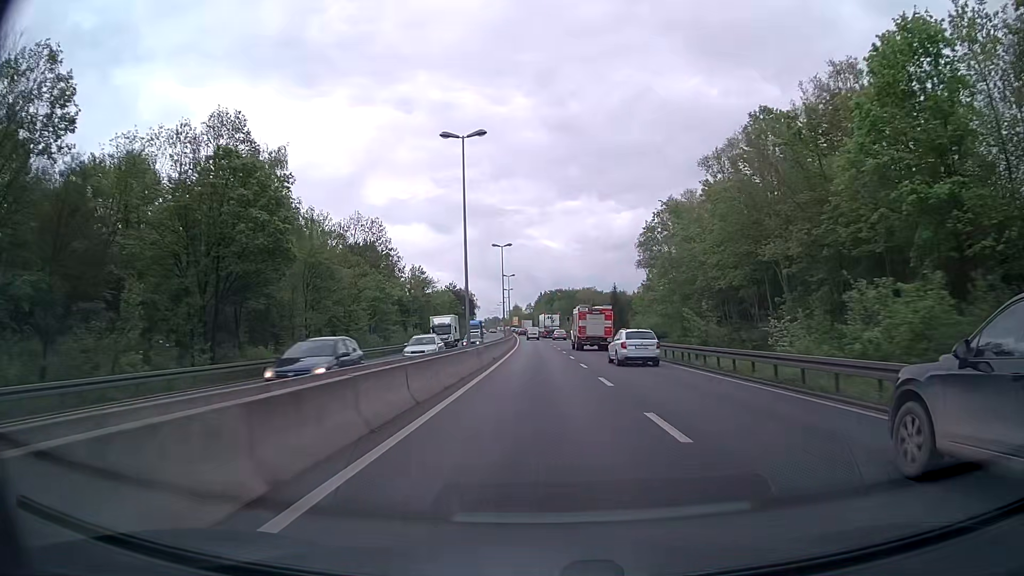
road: trunk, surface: asphalt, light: Day
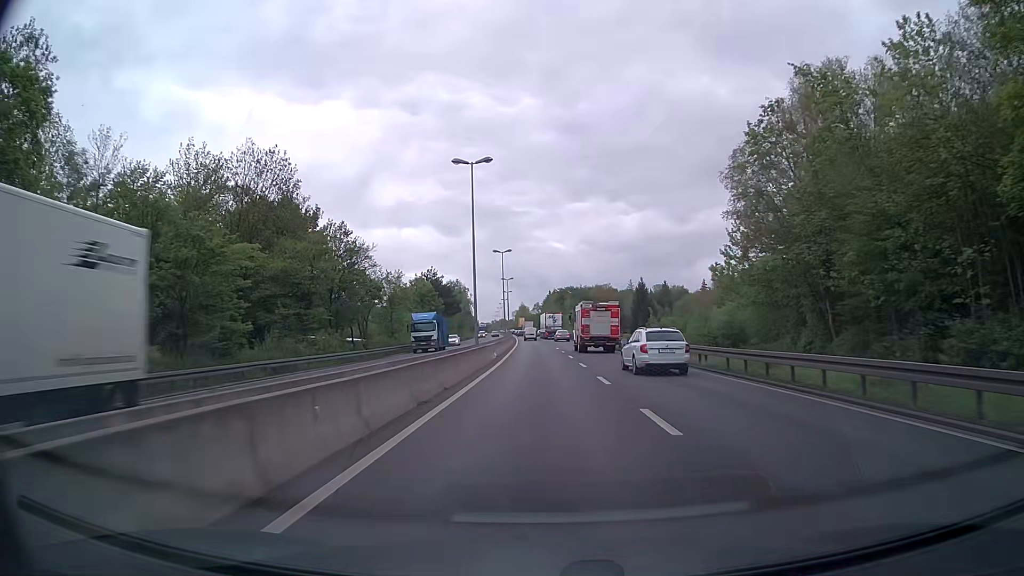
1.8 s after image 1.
(-0.4, +35.4) m; -1°
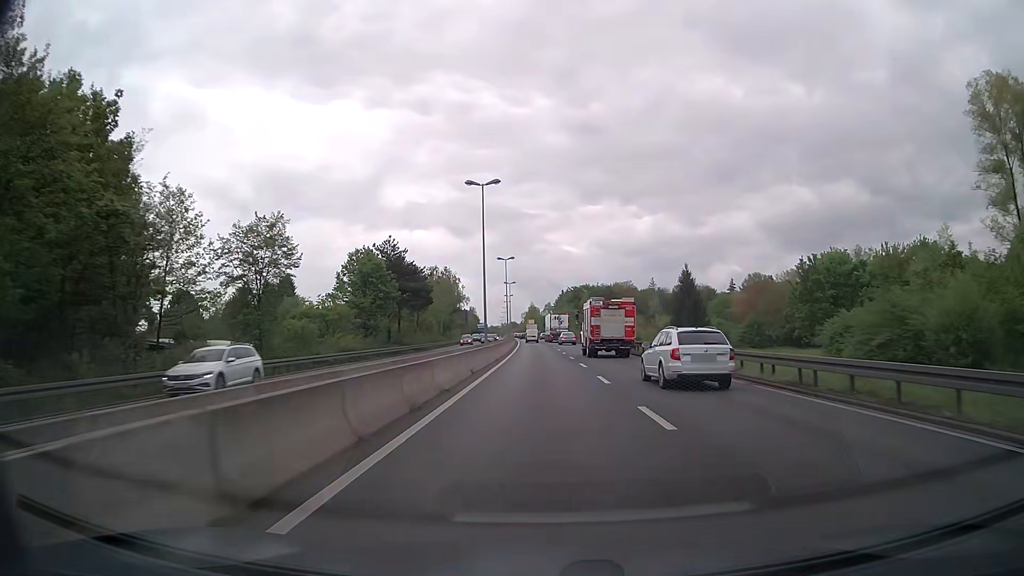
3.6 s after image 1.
(-0.2, +35.5) m; -1°
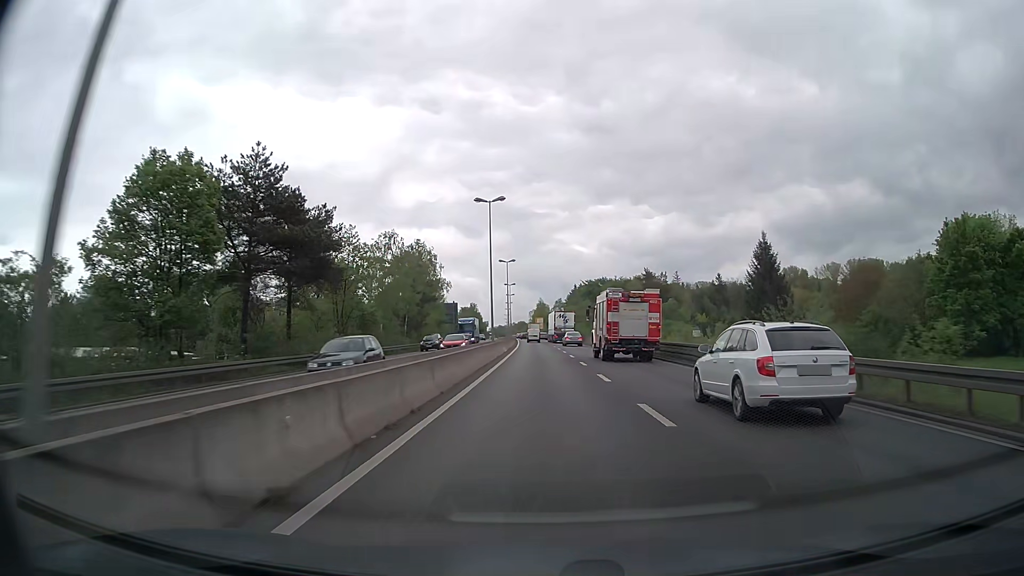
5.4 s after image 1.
(-0.4, +35.7) m; -1°
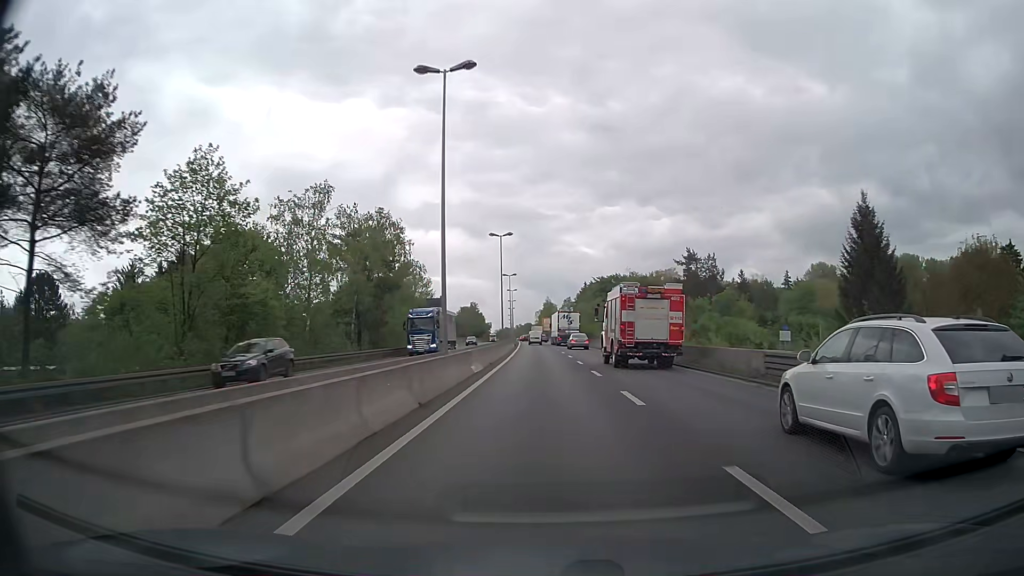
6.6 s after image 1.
(0.0, +23.9) m; 0°
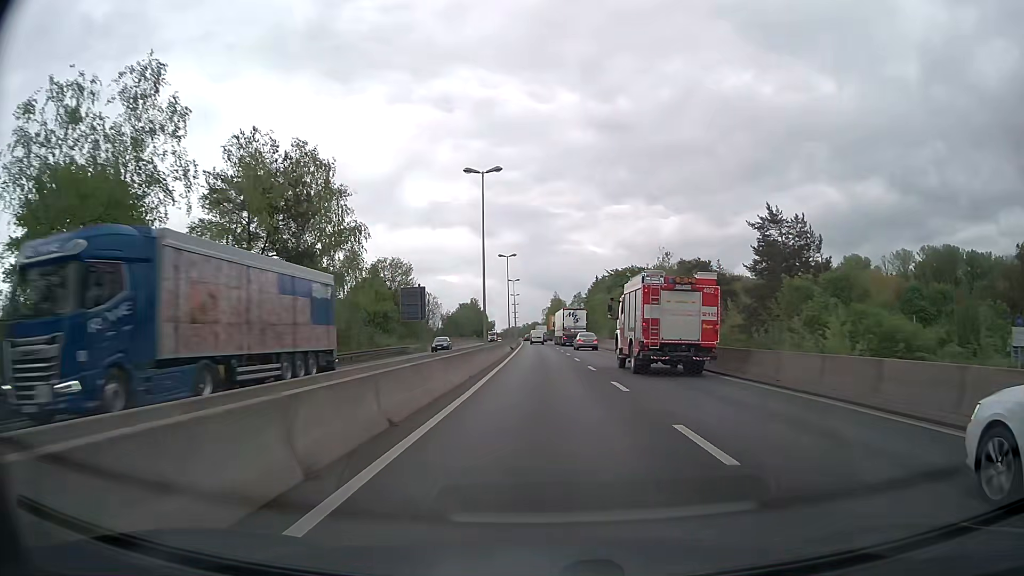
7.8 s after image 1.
(-0.2, +23.8) m; -1°
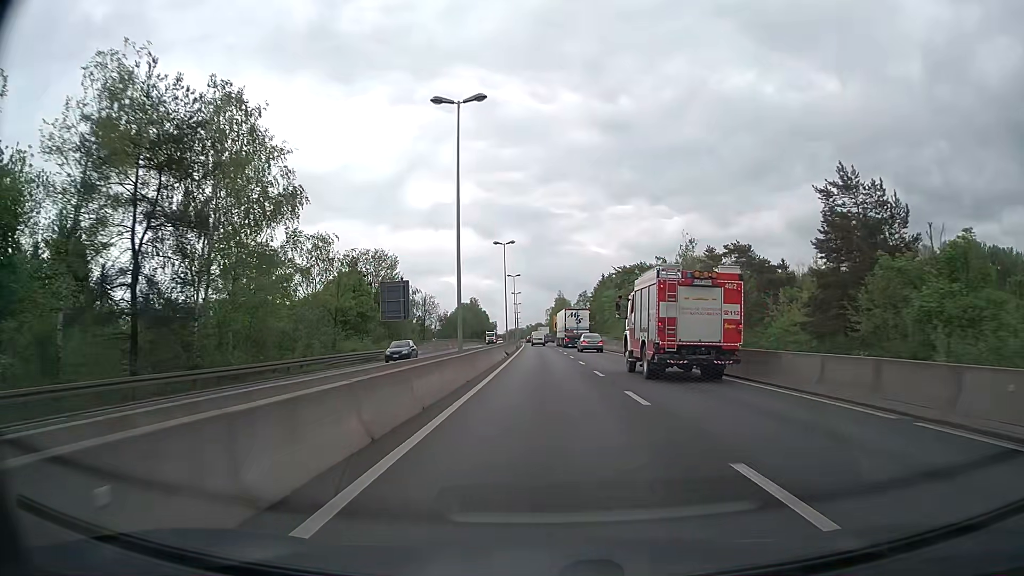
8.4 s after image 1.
(0.0, +11.9) m; 0°
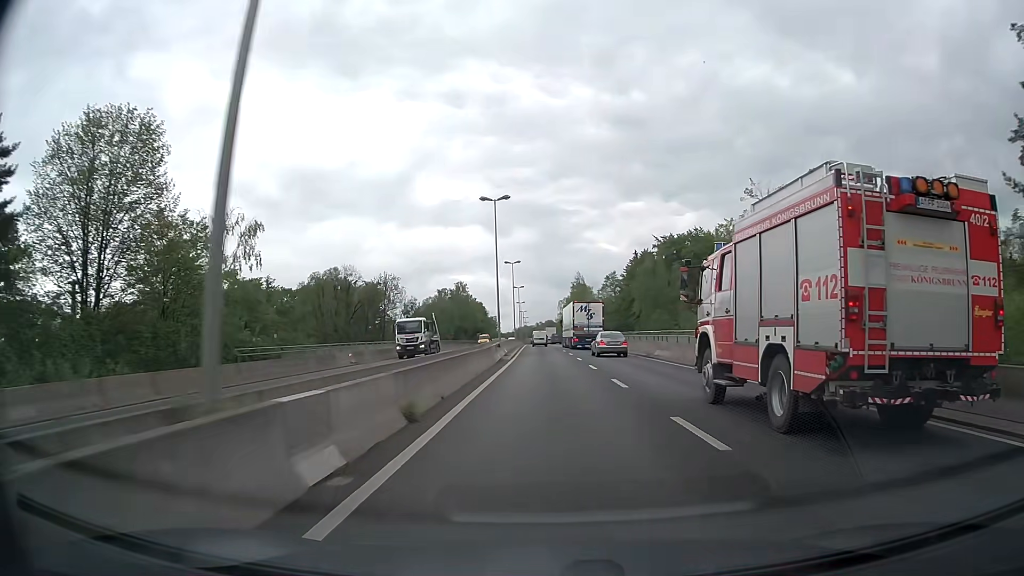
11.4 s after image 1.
(-0.7, +59.0) m; -1°
(0, +10) (0, +20) (0, +30) (0, +40) (0, +50) (0, +60) (-1, +70) (-1, +80) (-1, +90) (-1, +100) m
